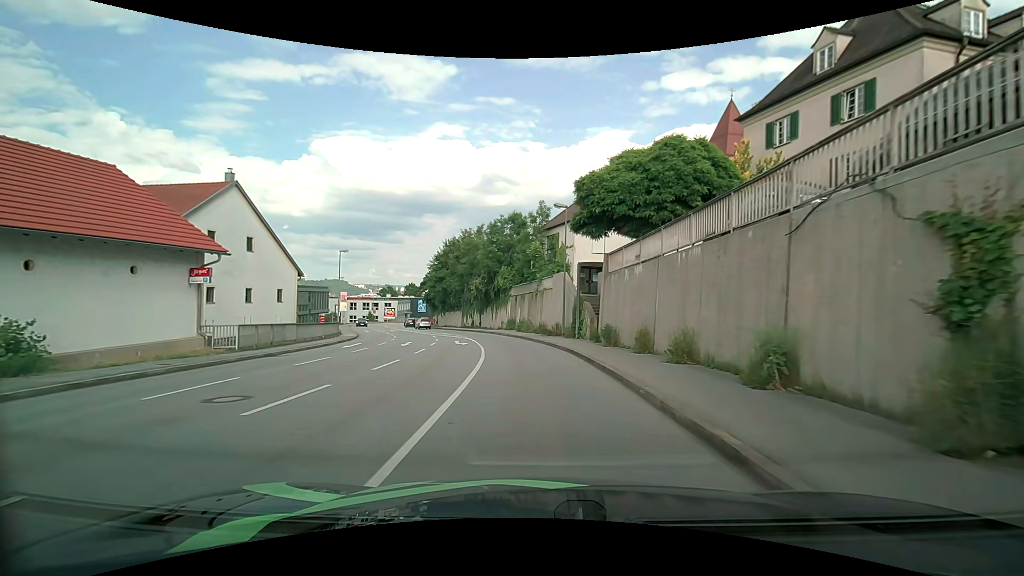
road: tertiary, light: Day
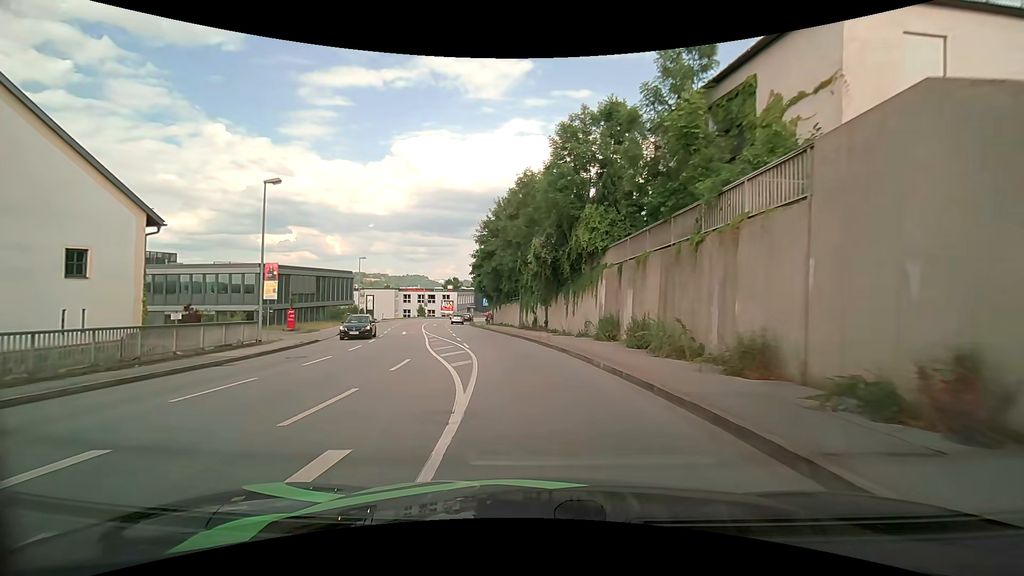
(-1.8, +25.4) m; -9°
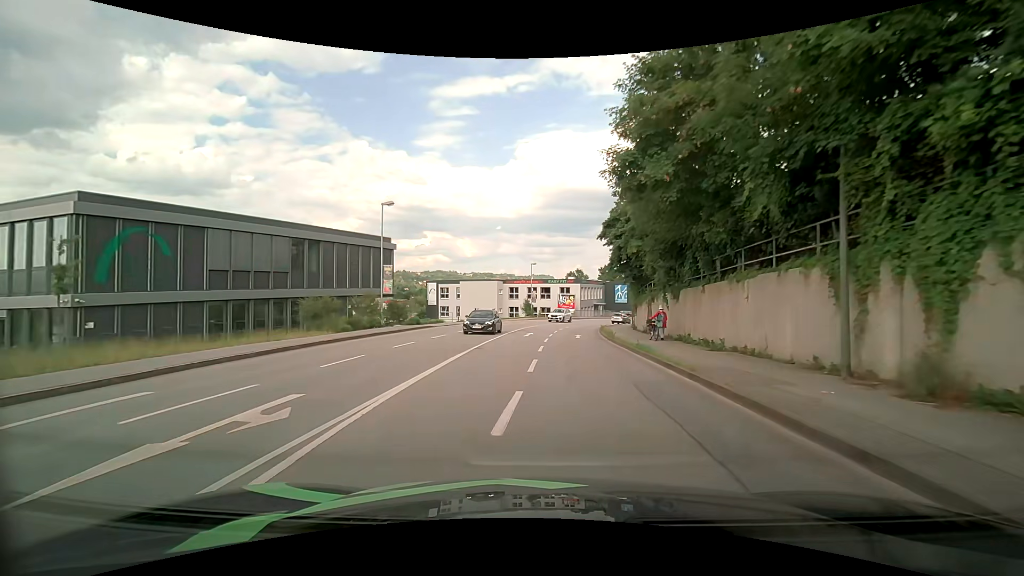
(-4.0, +32.9) m; -13°
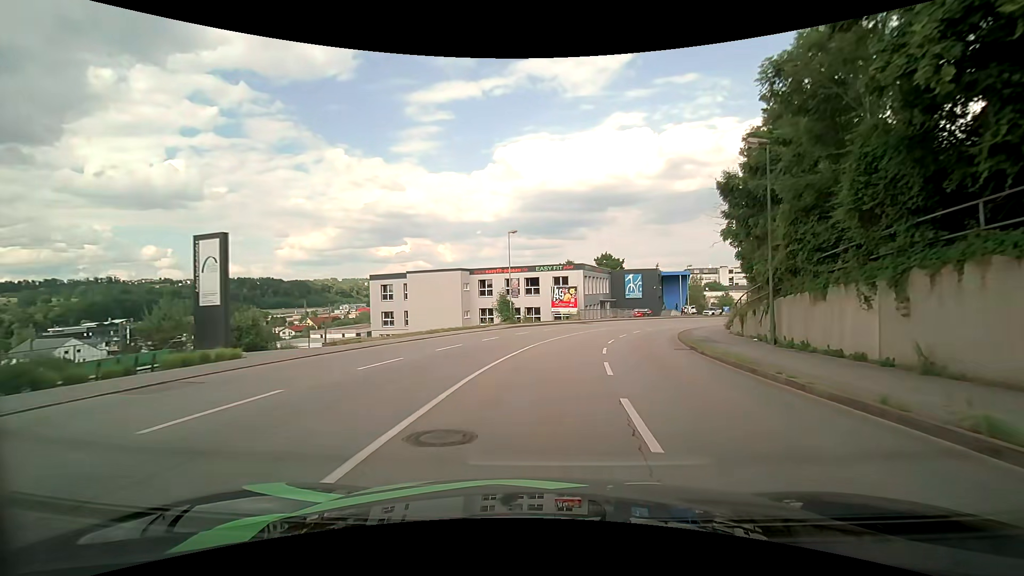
(-0.5, +30.4) m; +2°
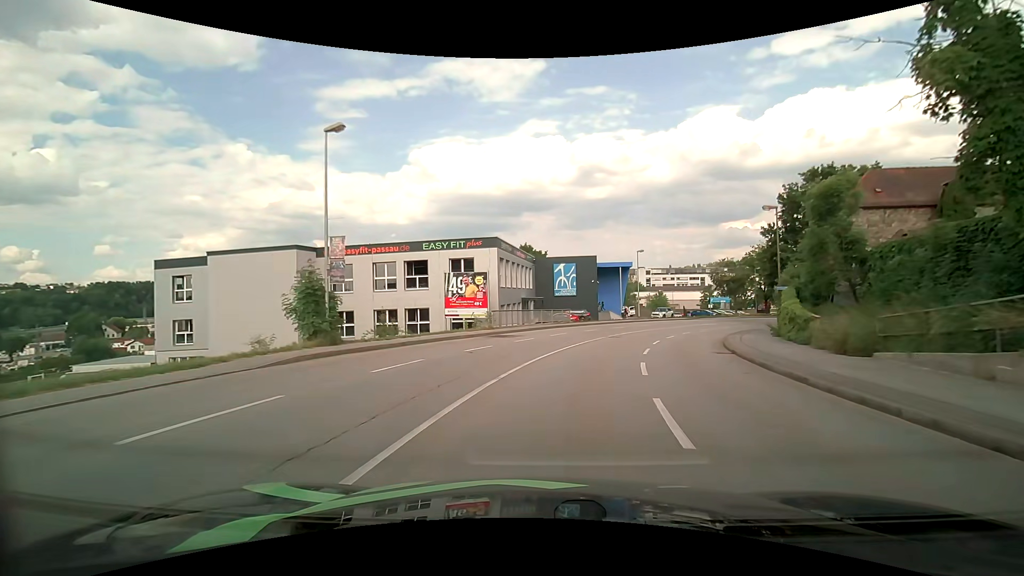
(+1.7, +23.8) m; +9°
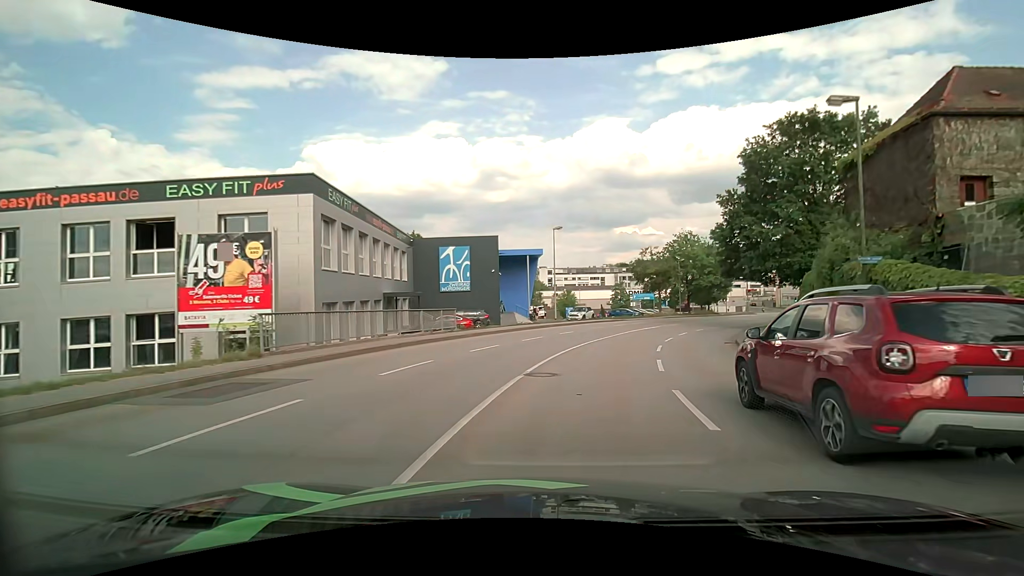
(+1.7, +17.3) m; +11°
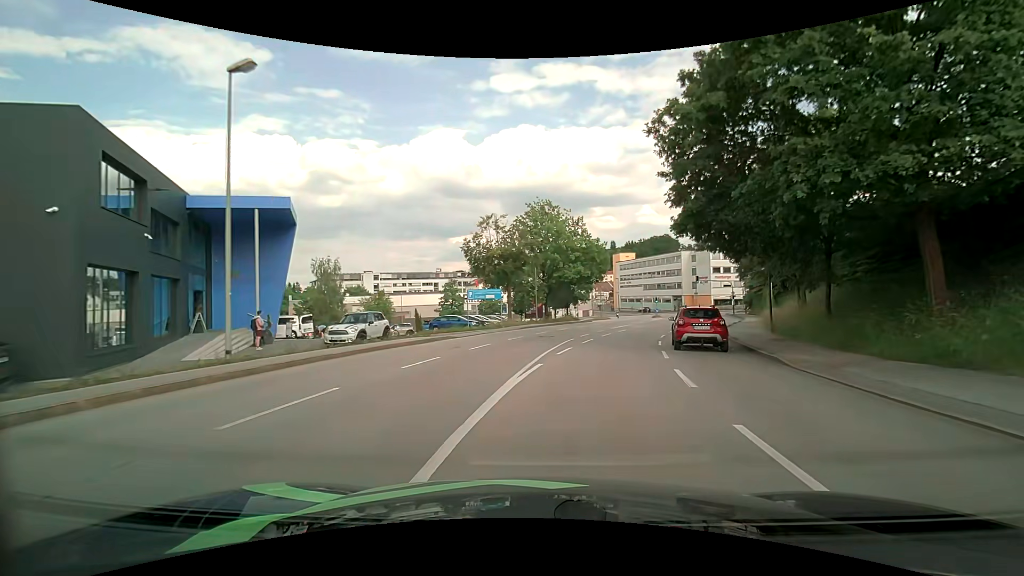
(+4.5, +27.0) m; +19°
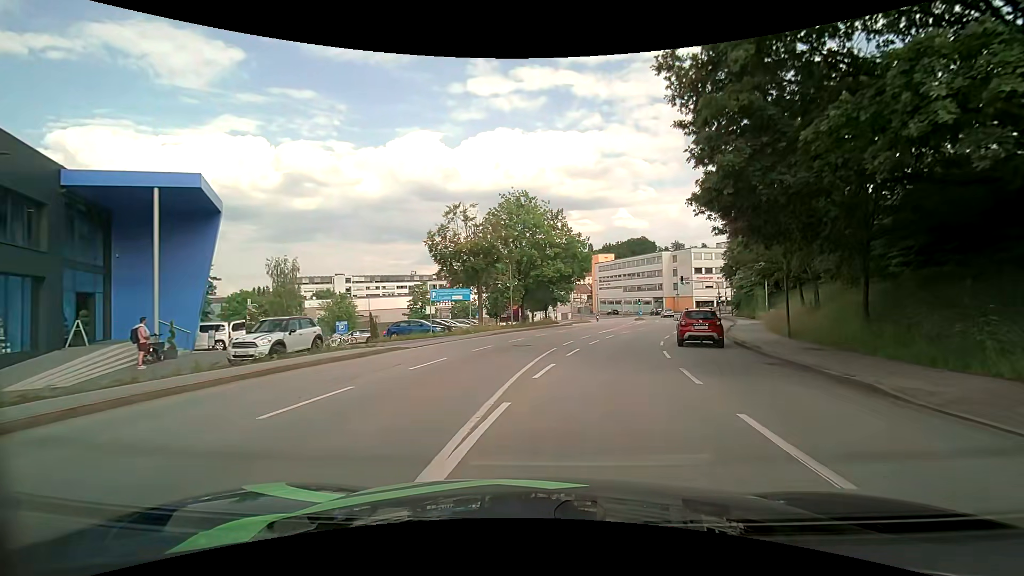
(+0.1, +5.2) m; +3°
(0, +10) (+2, +20) (+4, +30) (+7, +39) (+9, +49) (+12, +58) (+15, +68) (+17, +78) (+17, +88) (+13, +97) m
